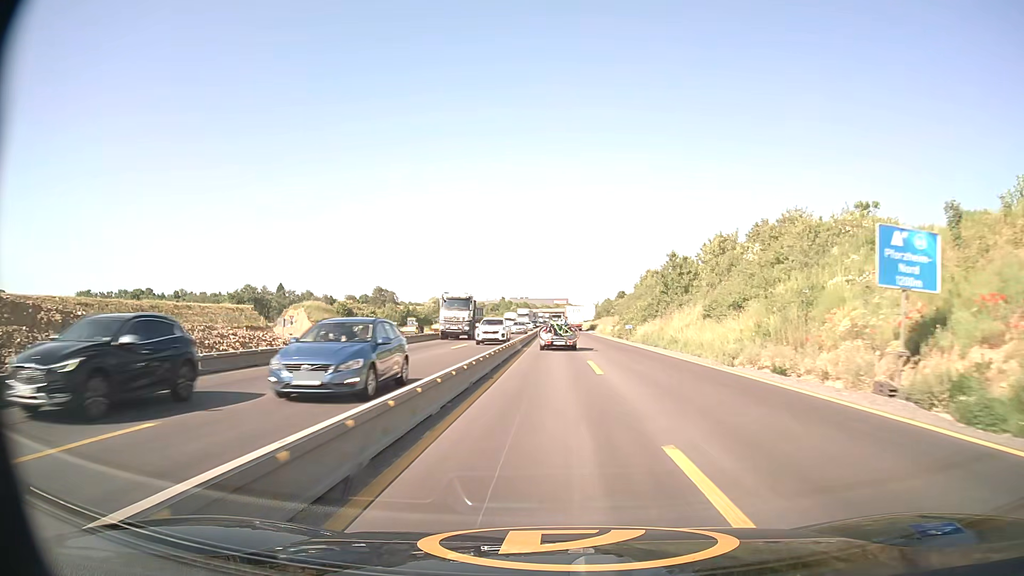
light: Day
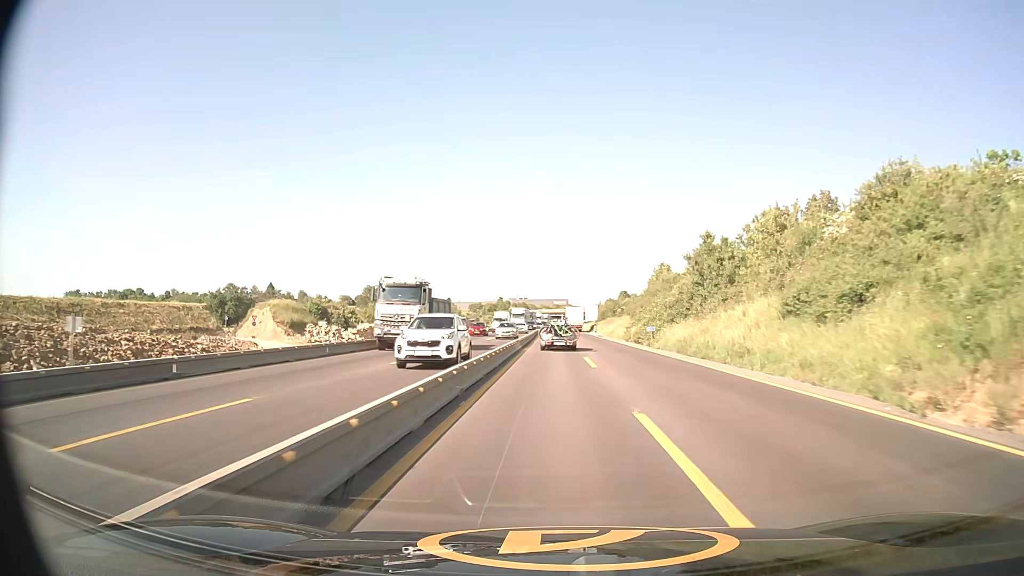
(0.0, +13.5) m; 0°
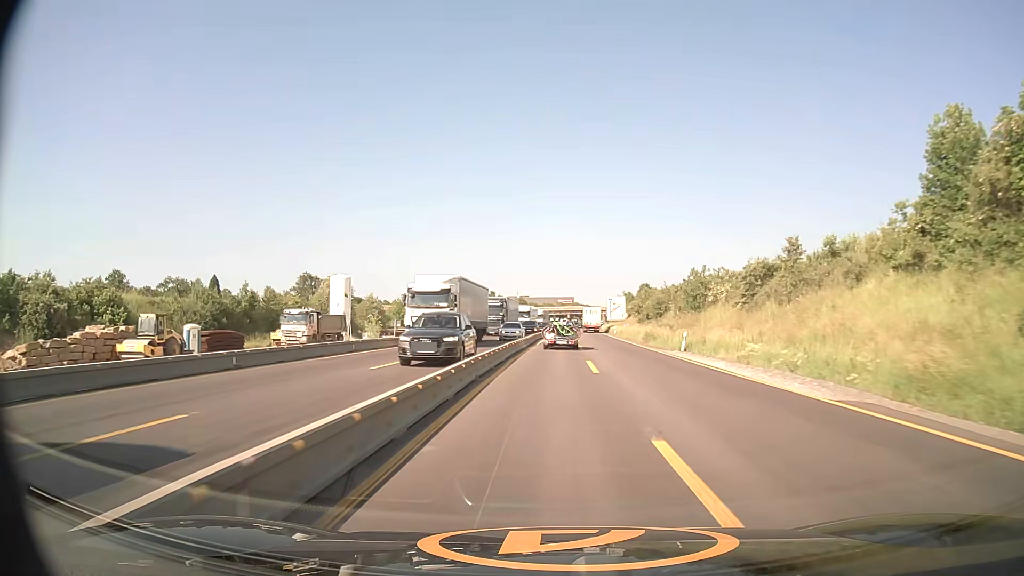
(-0.1, +68.9) m; 0°
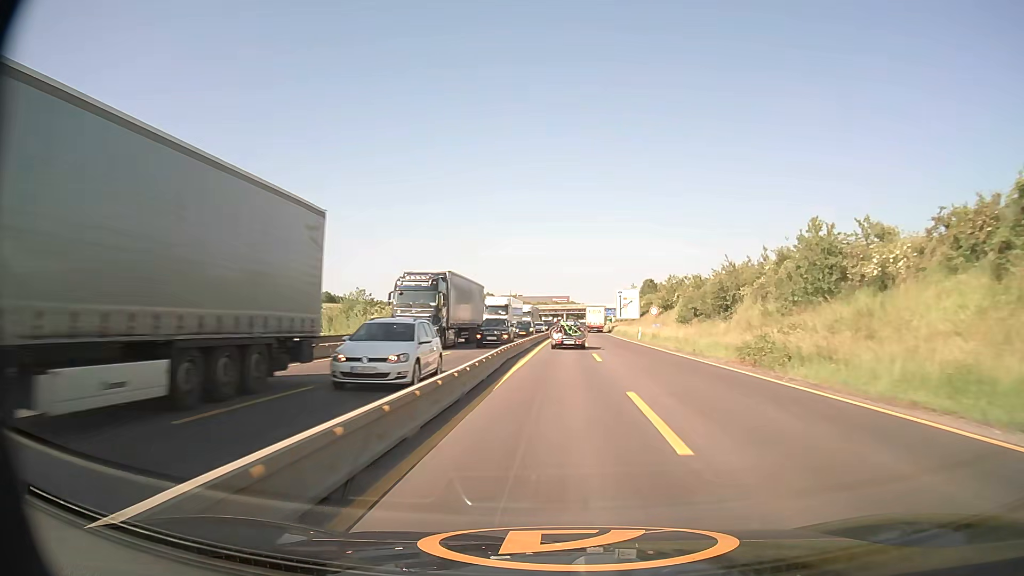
(+0.1, +27.9) m; 0°
(0, +10) (0, +20) (0, +30) (+1, +40) (+1, +50) (+1, +60) (+2, +70) (+2, +80) (+2, +90) (+3, +100) m
